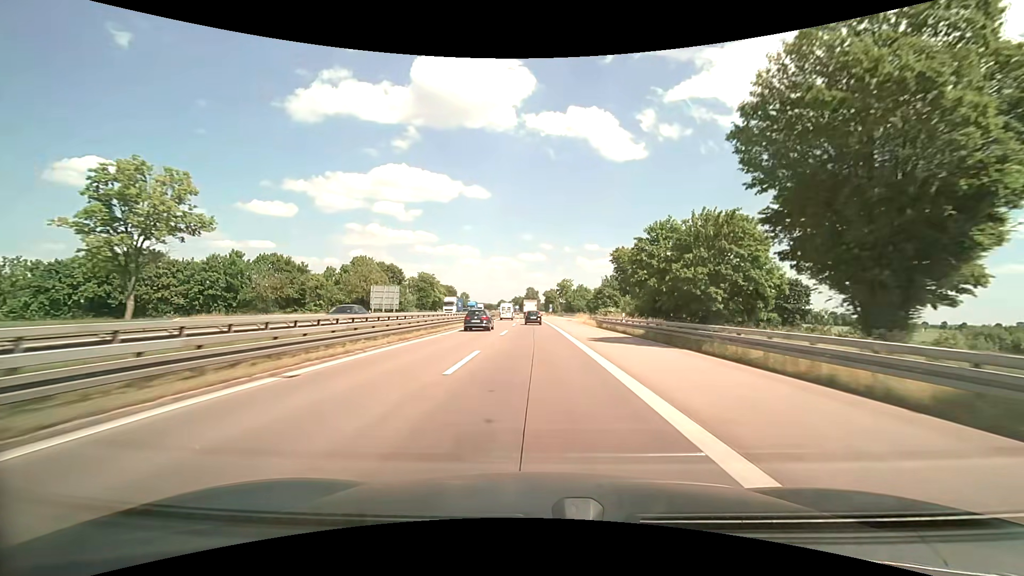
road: motorway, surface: asphalt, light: Day
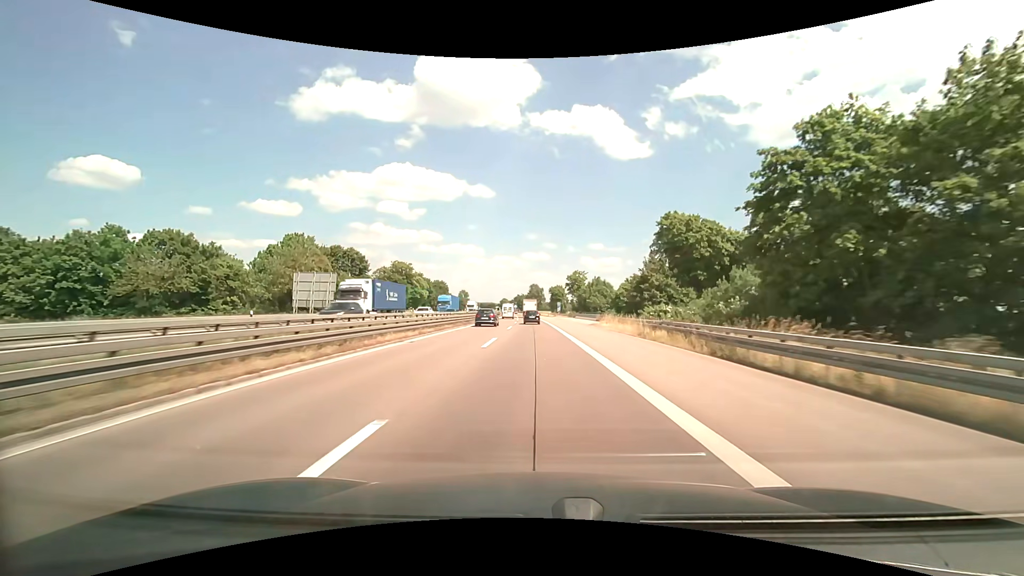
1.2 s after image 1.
(-0.1, +28.6) m; 0°
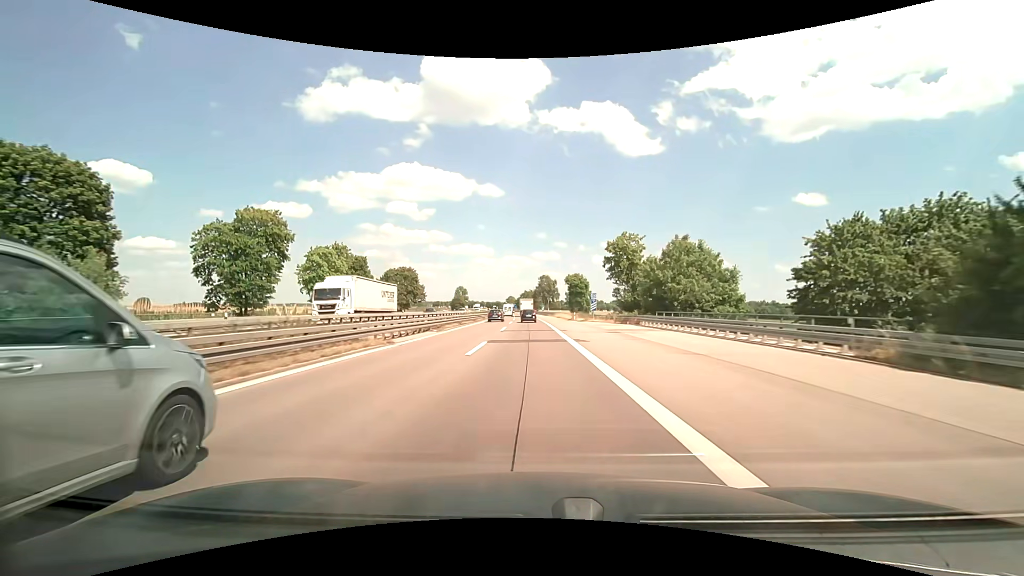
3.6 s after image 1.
(-0.3, +57.3) m; -1°
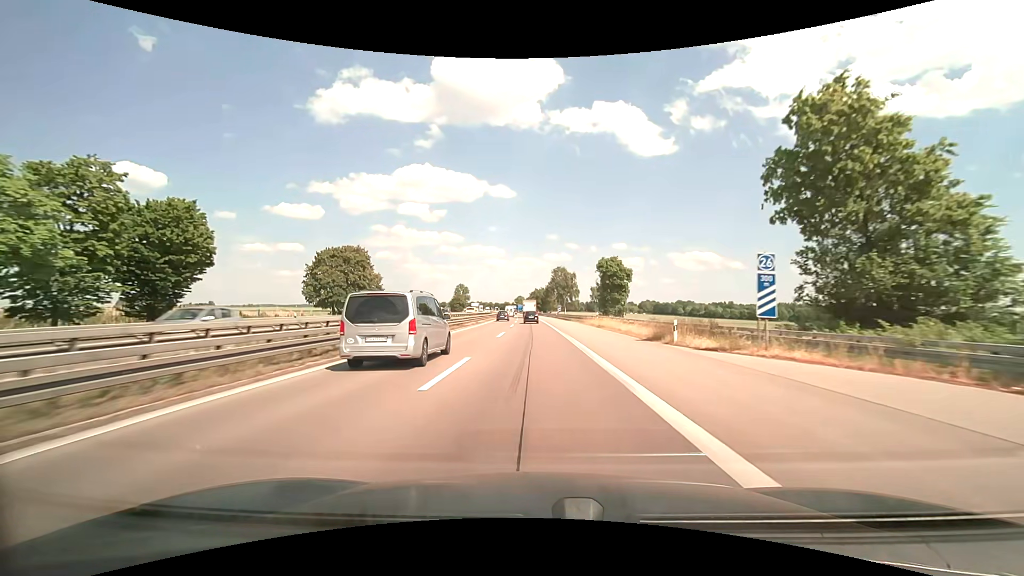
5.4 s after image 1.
(-0.6, +42.8) m; -1°
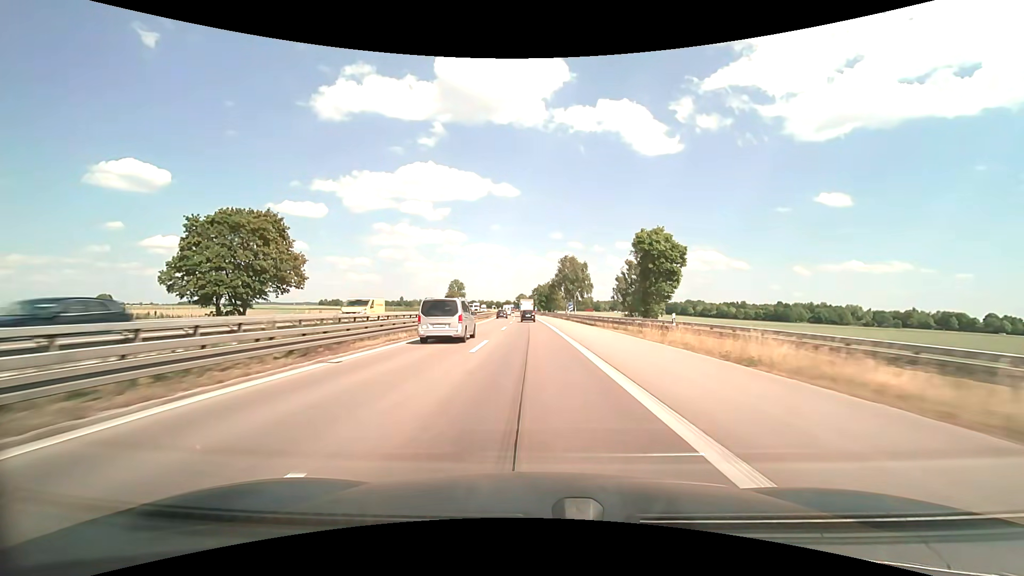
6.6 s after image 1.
(-0.1, +28.5) m; 0°
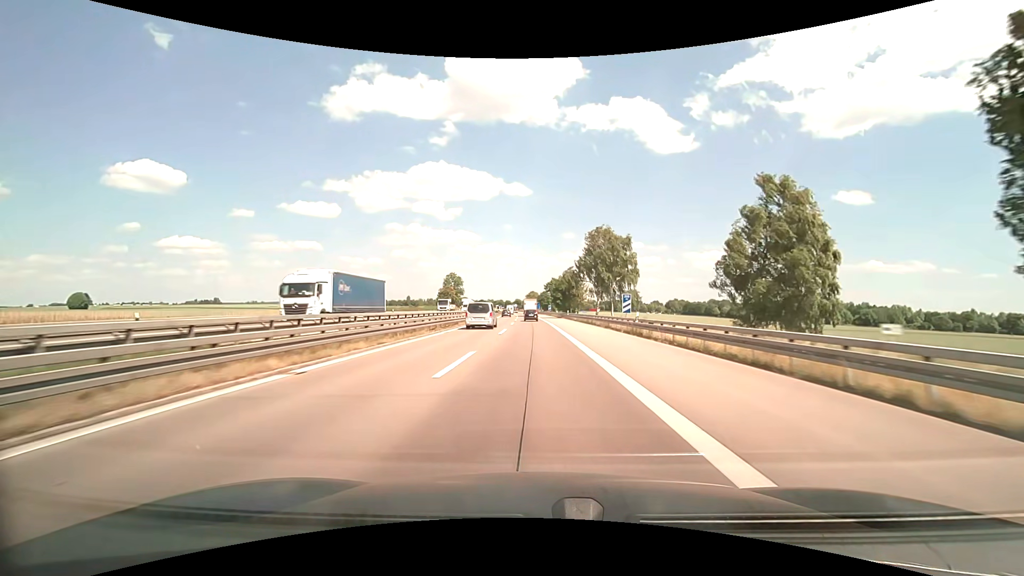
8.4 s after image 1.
(-0.5, +42.6) m; -1°
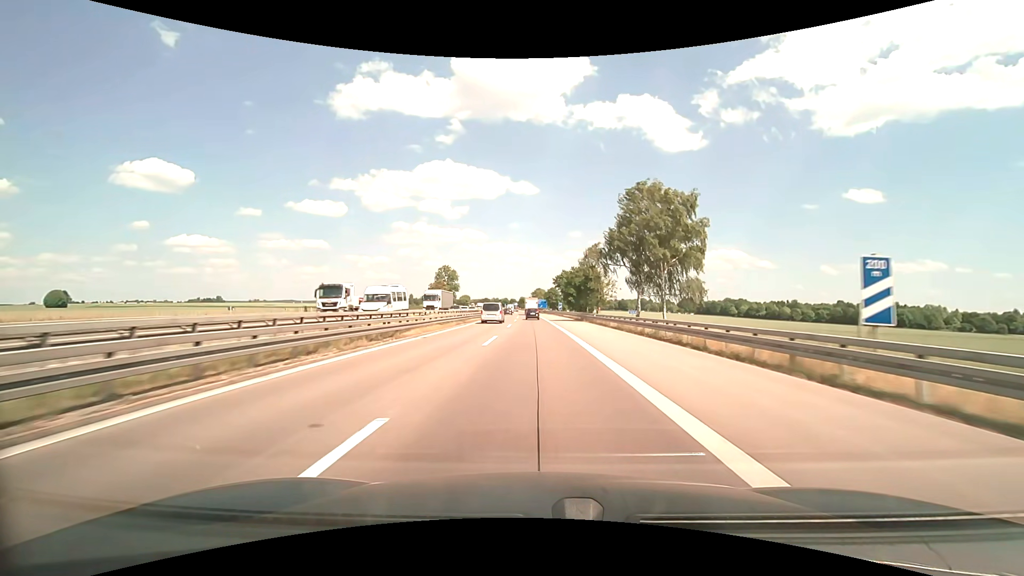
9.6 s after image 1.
(-0.2, +28.2) m; -1°
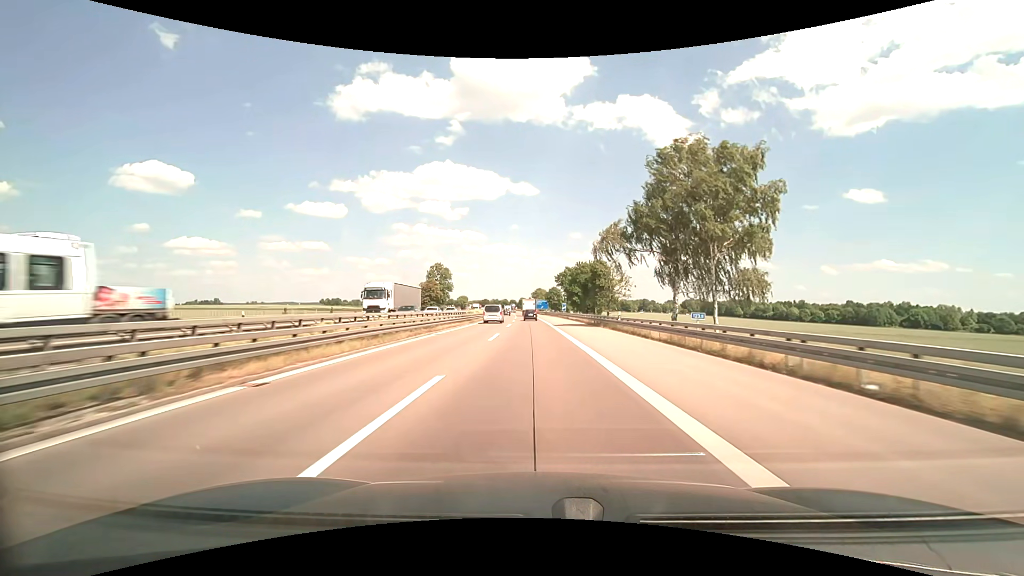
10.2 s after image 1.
(0.0, +14.0) m; 0°
(0, +10) (0, +20) (0, +30) (0, +40) (-1, +50) (-1, +60) (-1, +70) (-2, +80) (-2, +90) (-2, +100) m
